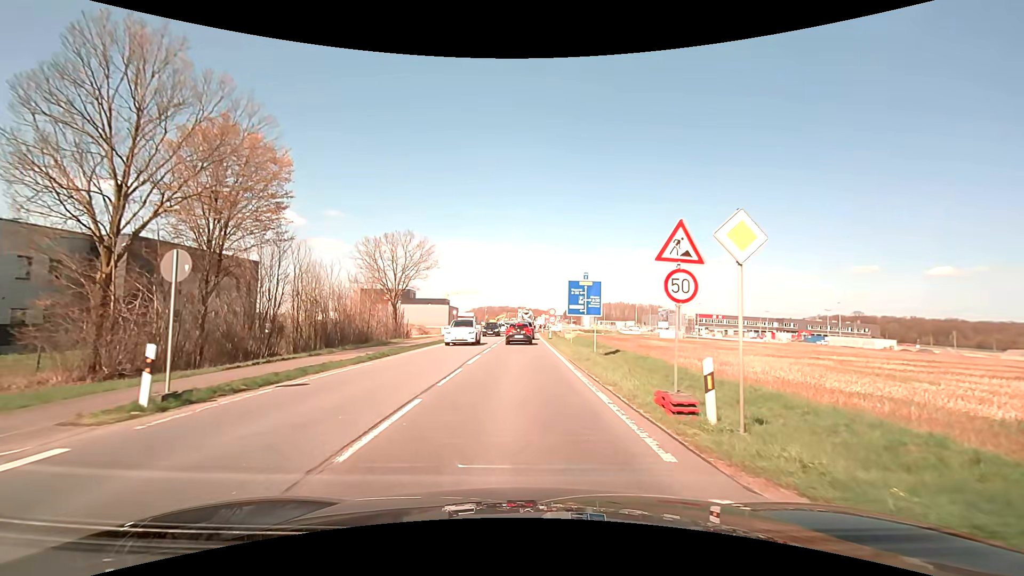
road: primary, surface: asphalt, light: Day
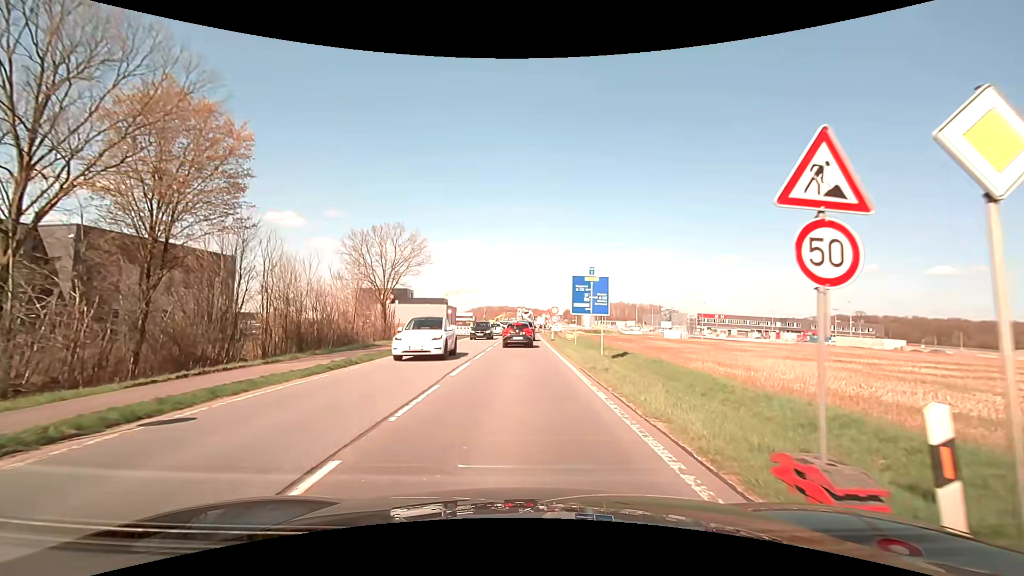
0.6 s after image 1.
(0.0, +3.9) m; 0°
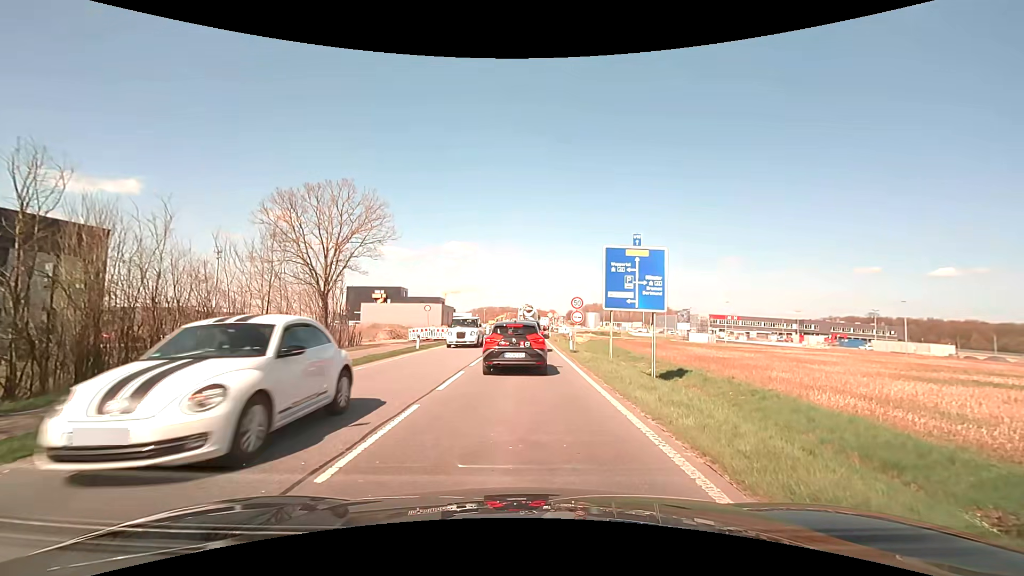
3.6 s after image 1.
(-0.1, +14.4) m; -1°
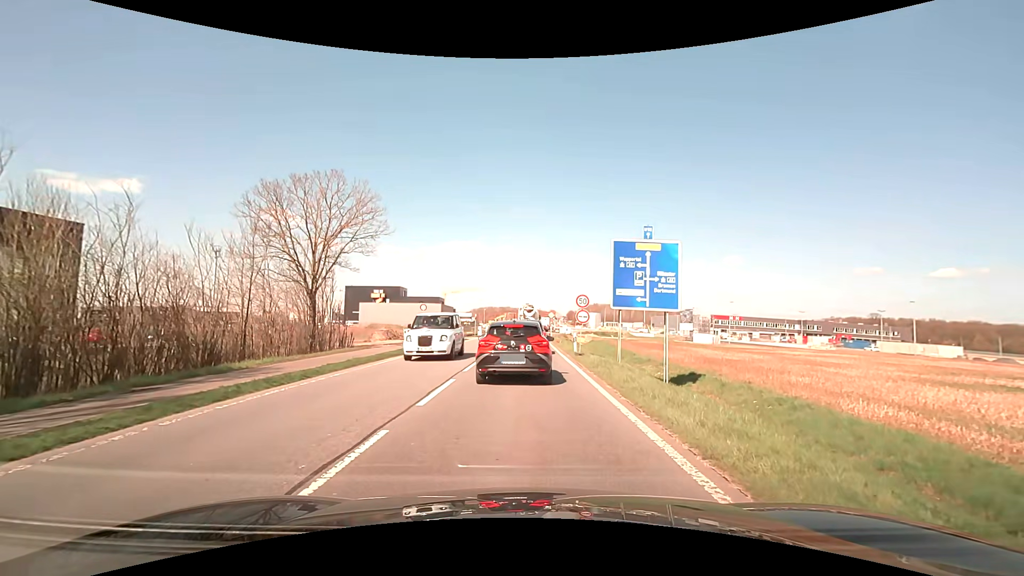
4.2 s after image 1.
(0.0, +2.0) m; 0°
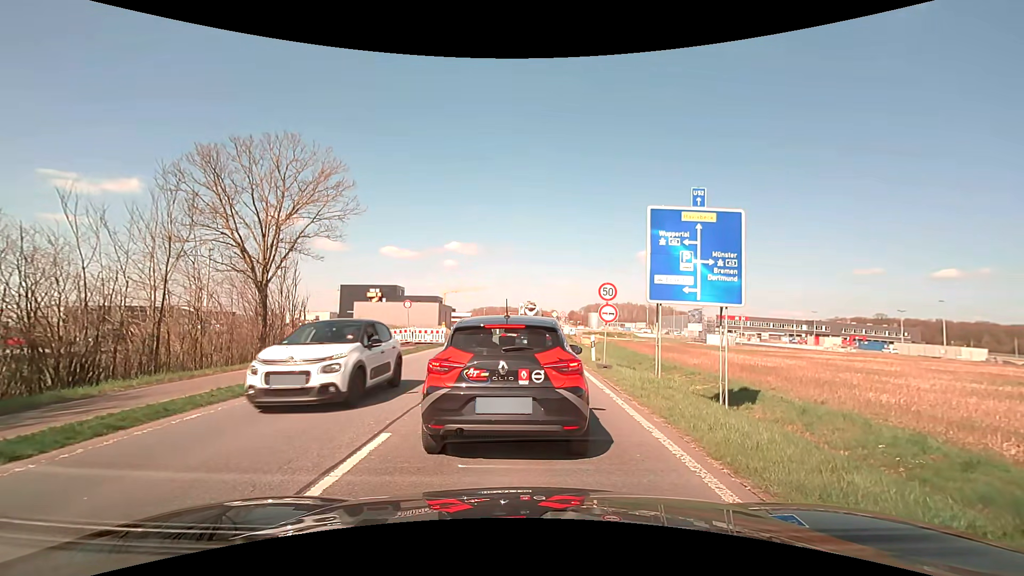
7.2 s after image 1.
(0.0, +5.9) m; -1°
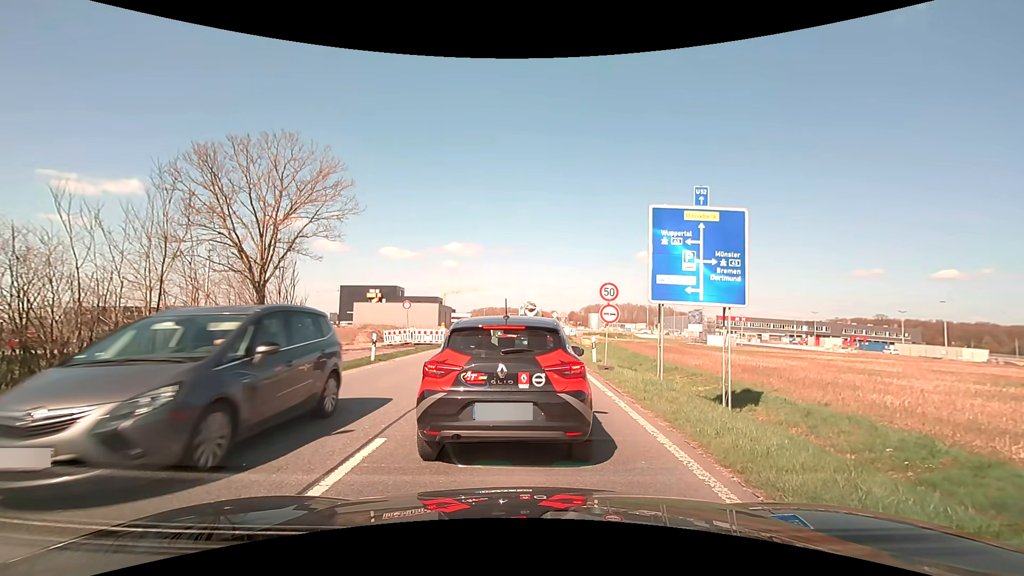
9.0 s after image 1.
(0.0, +0.3) m; 0°
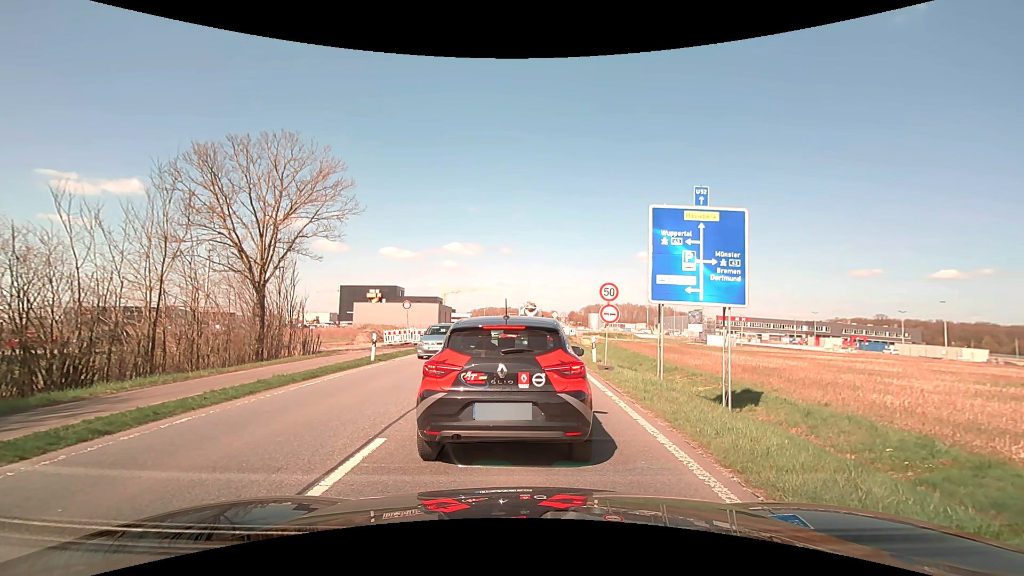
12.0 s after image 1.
(0.0, 0.0) m; 0°
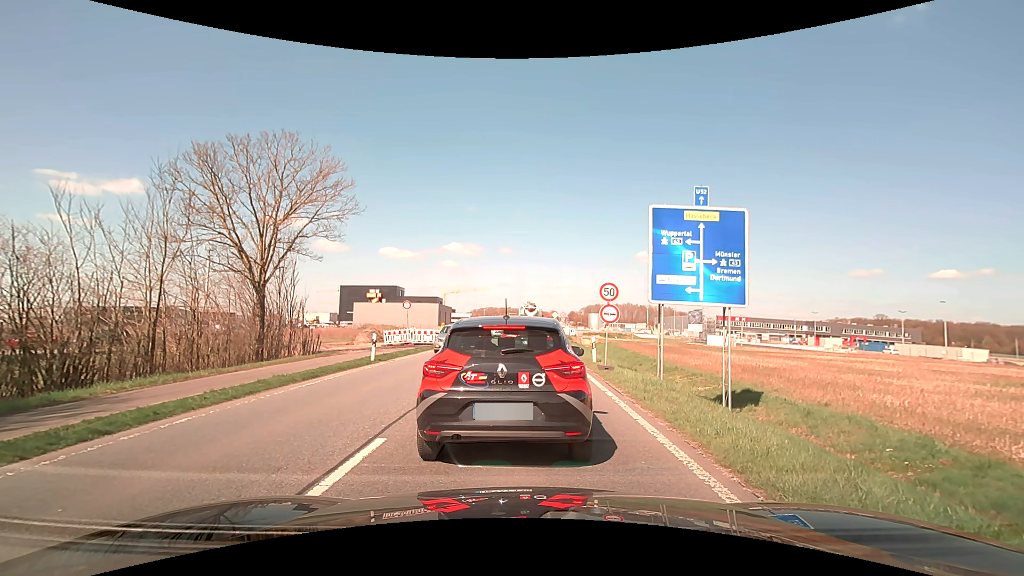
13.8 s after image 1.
(0.0, 0.0) m; 0°
(0, +10) (0, +20) (0, +30) (+1, +40) (+1, +50) (+2, +60) (+2, +70) (+2, +80) (+3, +90) (+3, +100) m
